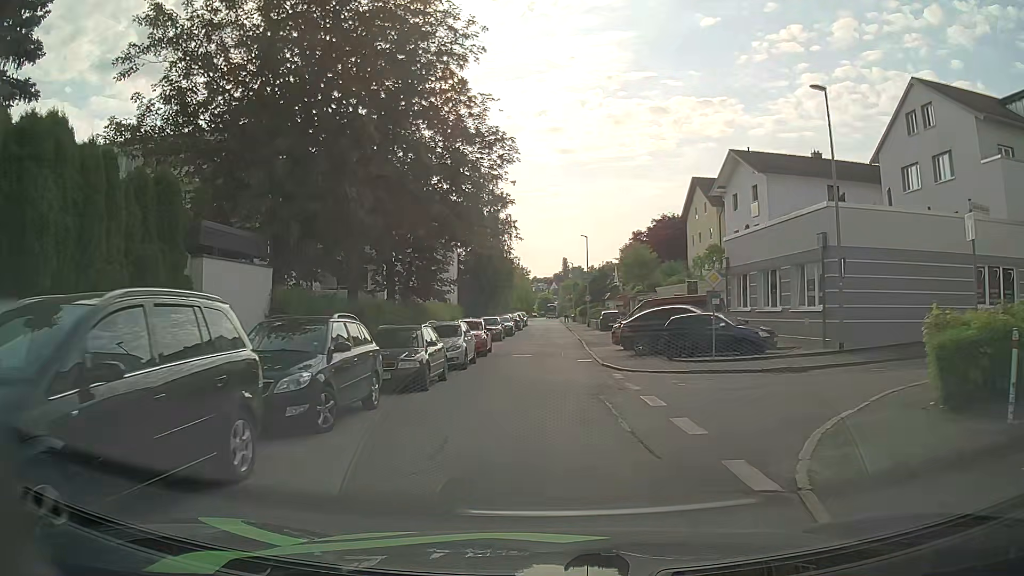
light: Day
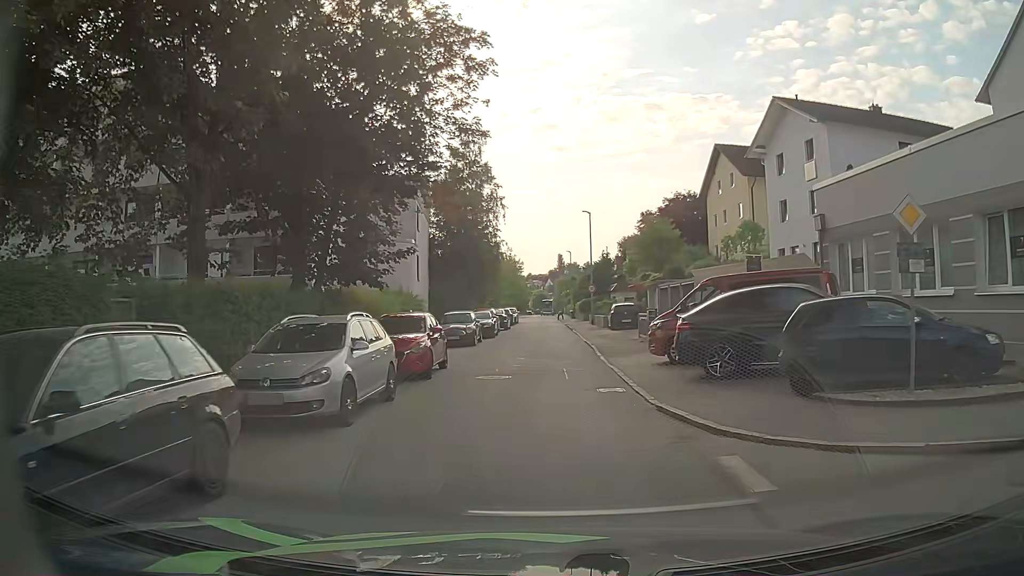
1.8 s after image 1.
(0.0, +11.9) m; -1°
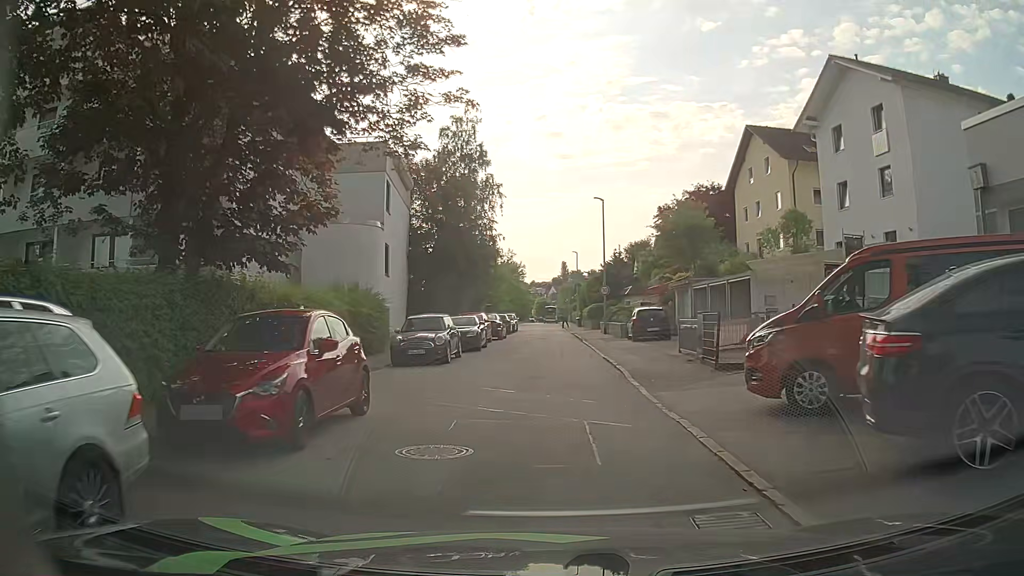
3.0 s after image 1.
(+0.1, +8.2) m; 0°
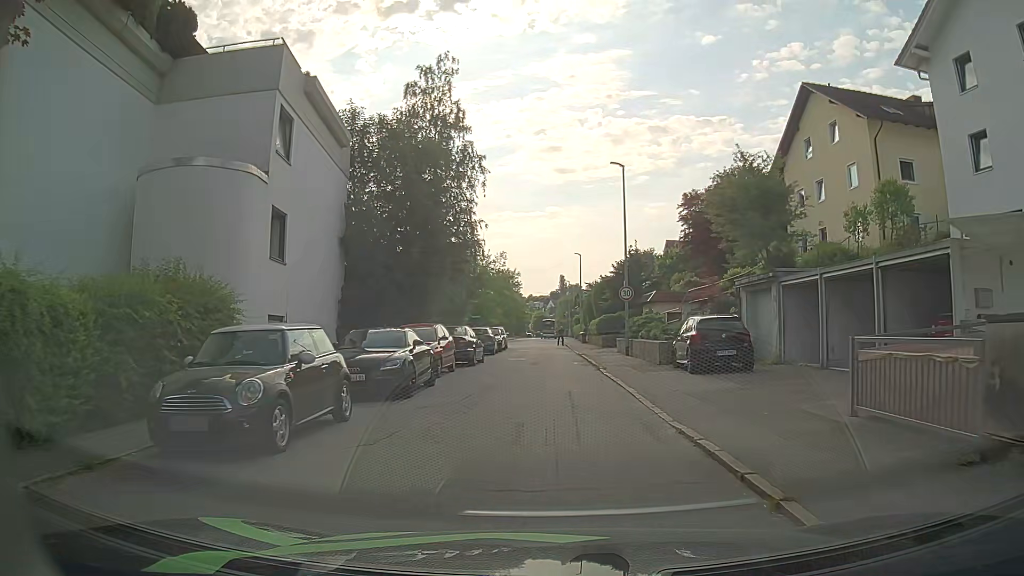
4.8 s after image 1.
(+0.2, +12.2) m; +1°
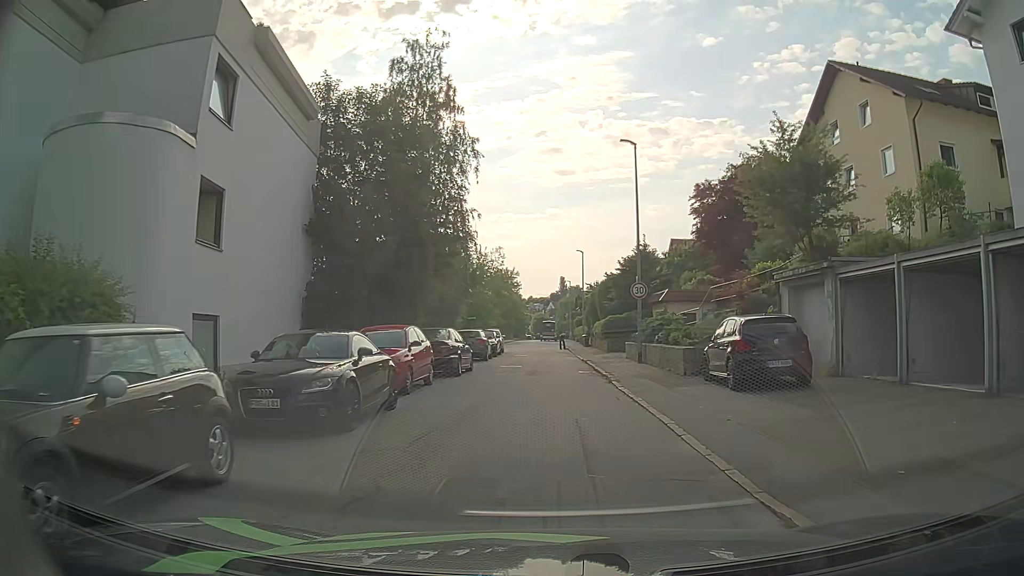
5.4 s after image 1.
(-0.1, +3.9) m; 0°
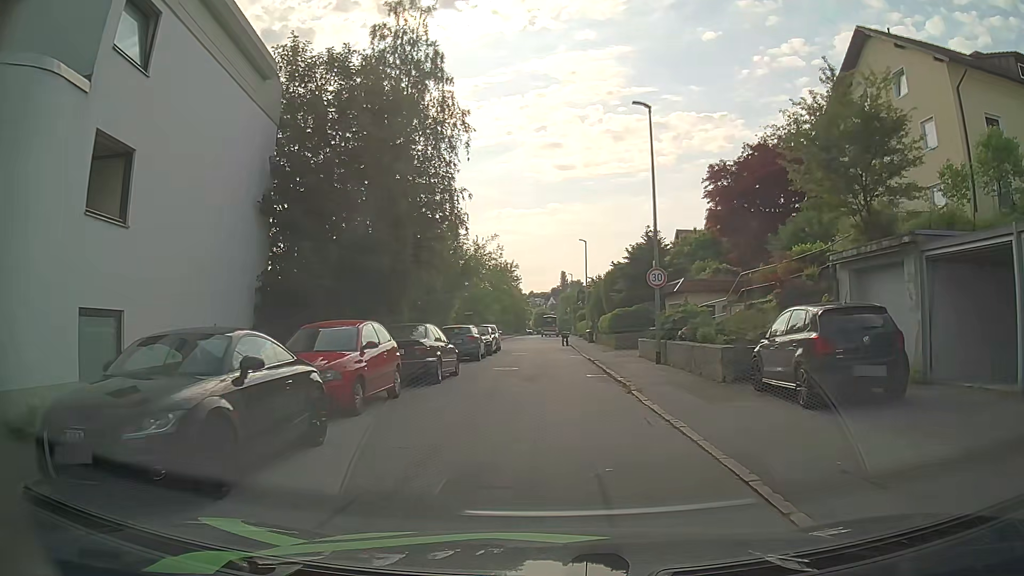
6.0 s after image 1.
(0.0, +3.8) m; +1°
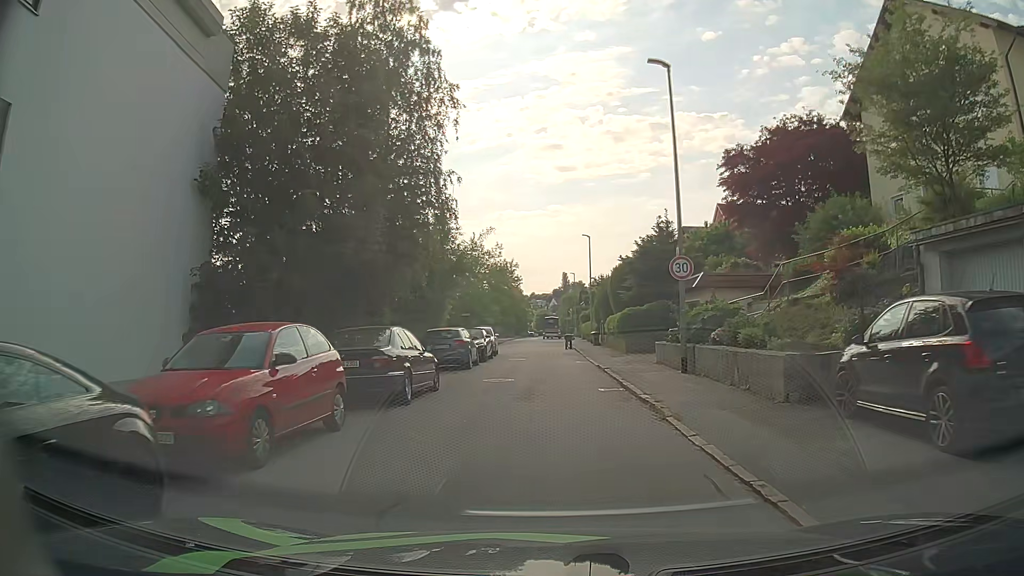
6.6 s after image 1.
(0.0, +3.7) m; -2°
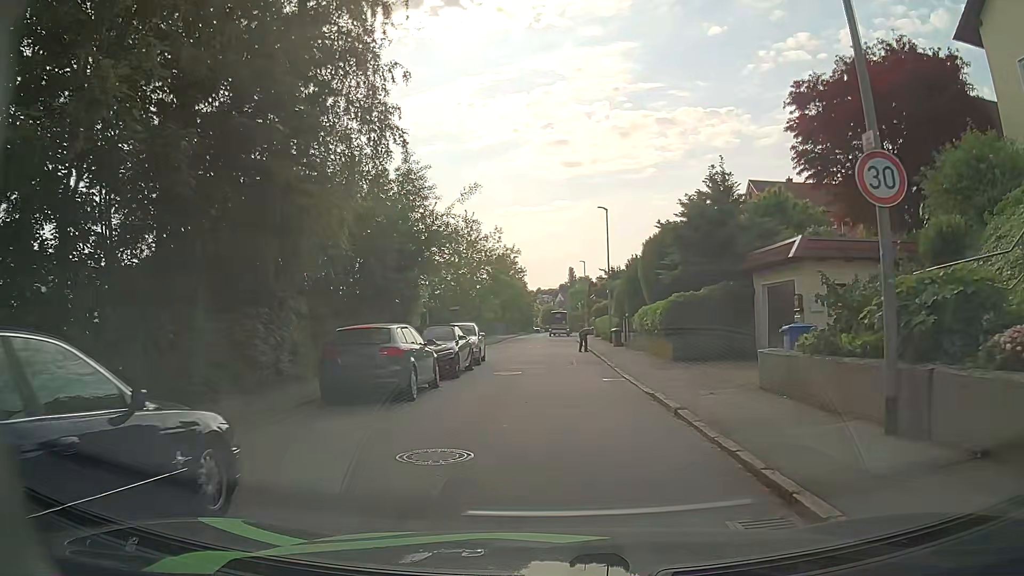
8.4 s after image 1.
(+0.1, +10.4) m; +1°
(0, +10) (0, +20) (0, +30) (-1, +40) (-10, +43) (-20, +42) (-30, +41) (-40, +40) (-50, +39) (-60, +38) m
